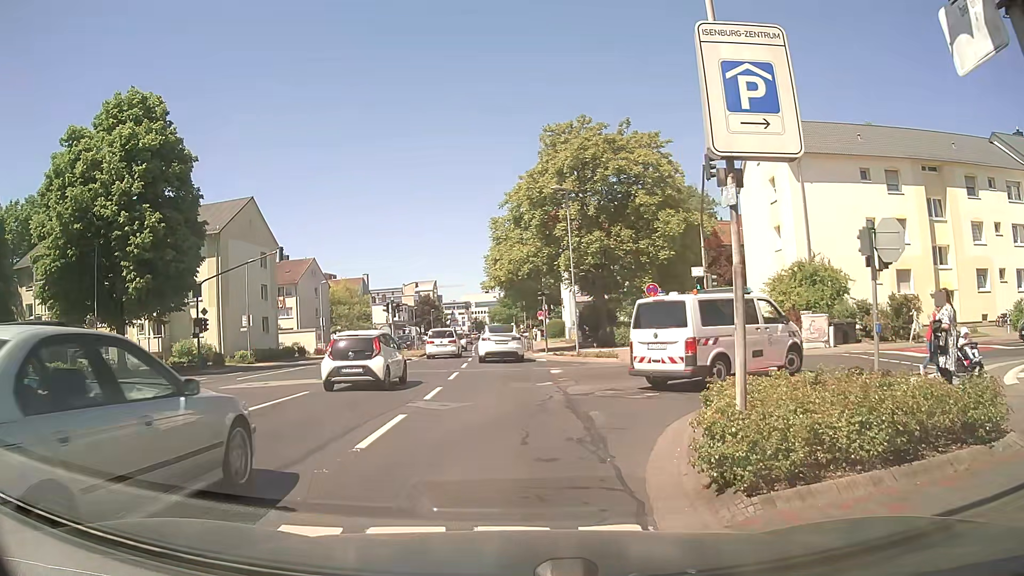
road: secondary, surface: asphalt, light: Day
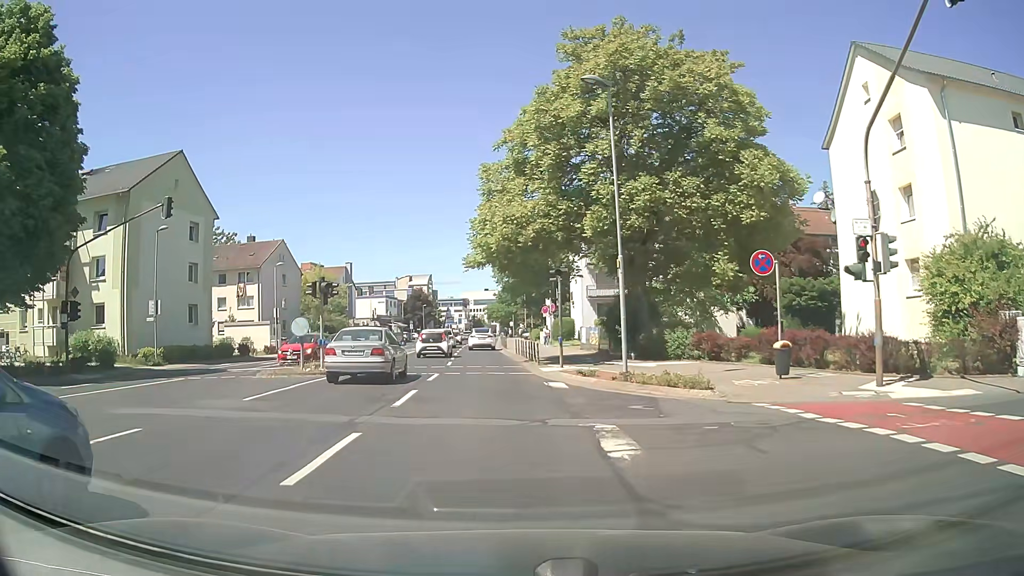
(+0.2, +14.5) m; +1°
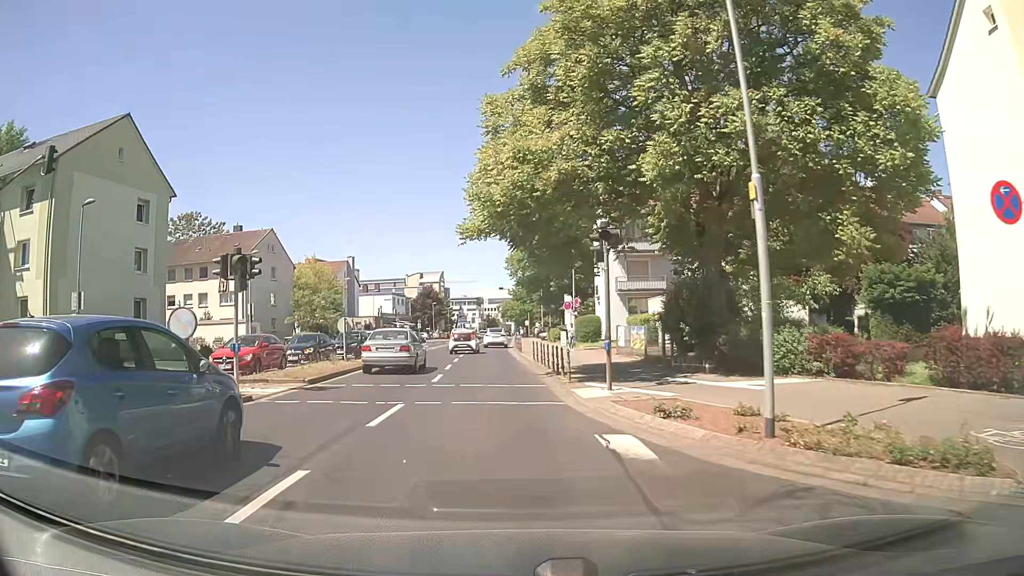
(-0.1, +9.1) m; -1°
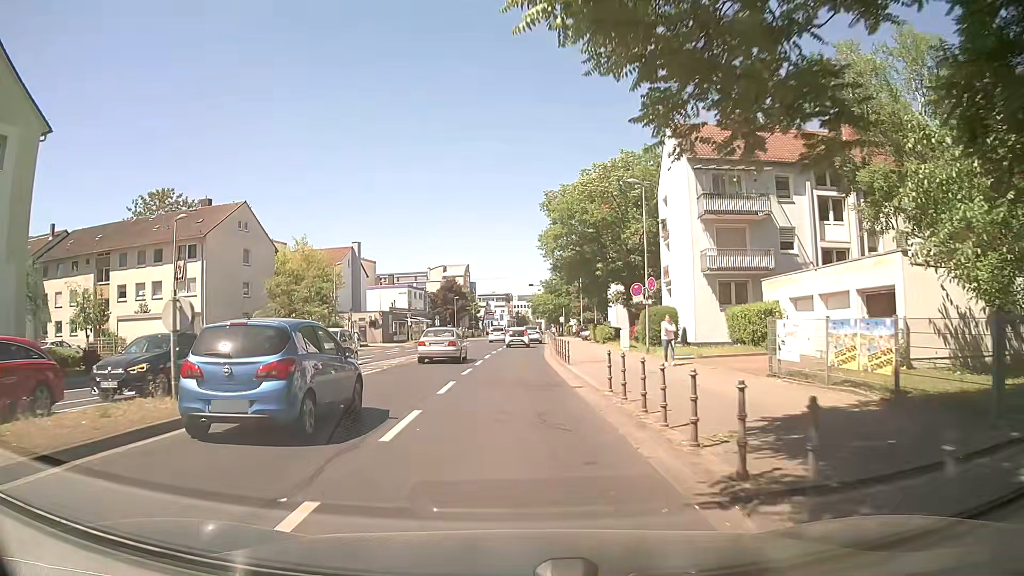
(-0.6, +16.2) m; -3°
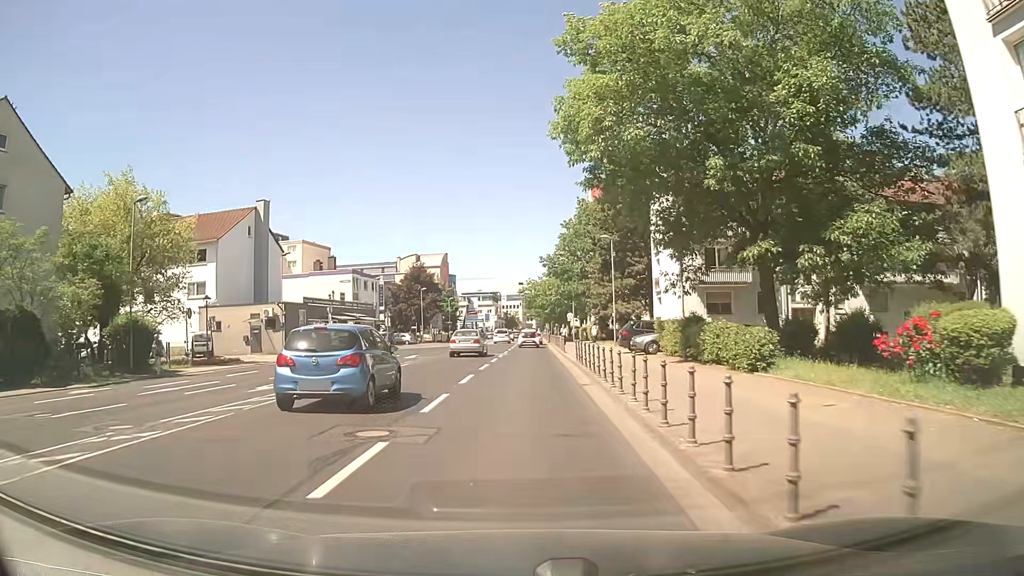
(+0.4, +33.1) m; +1°
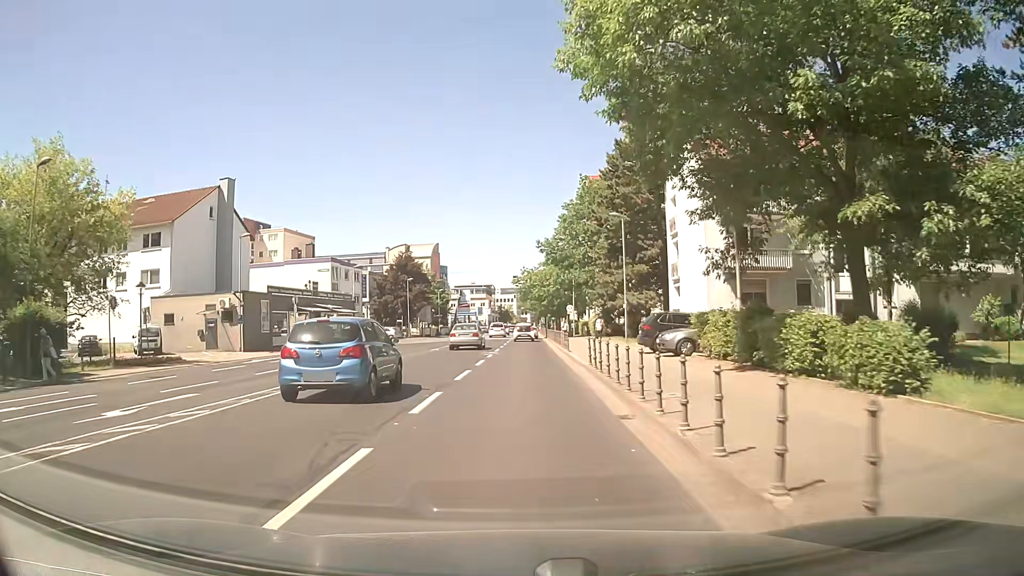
(0.0, +7.2) m; +1°
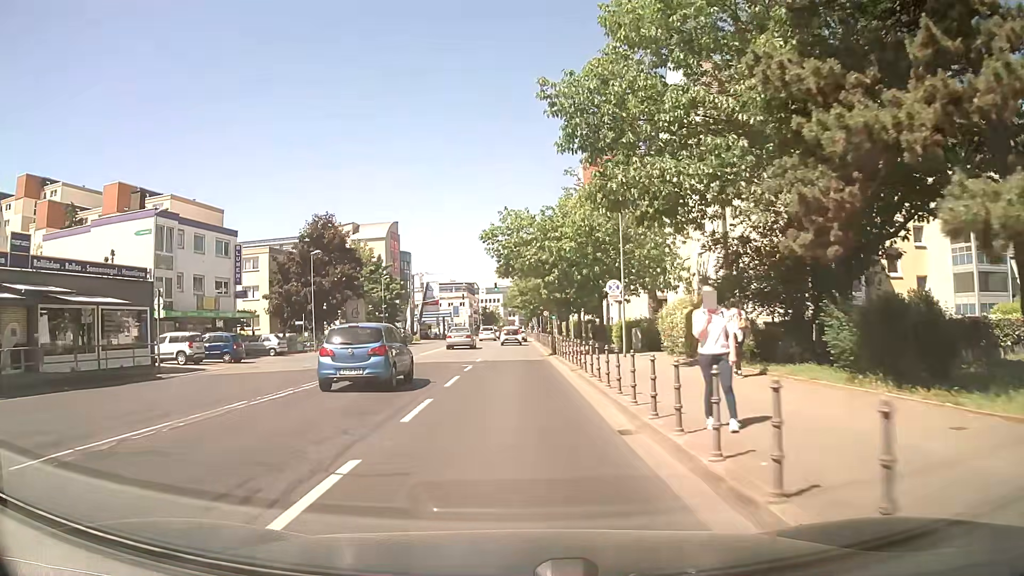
(+0.5, +36.4) m; 0°
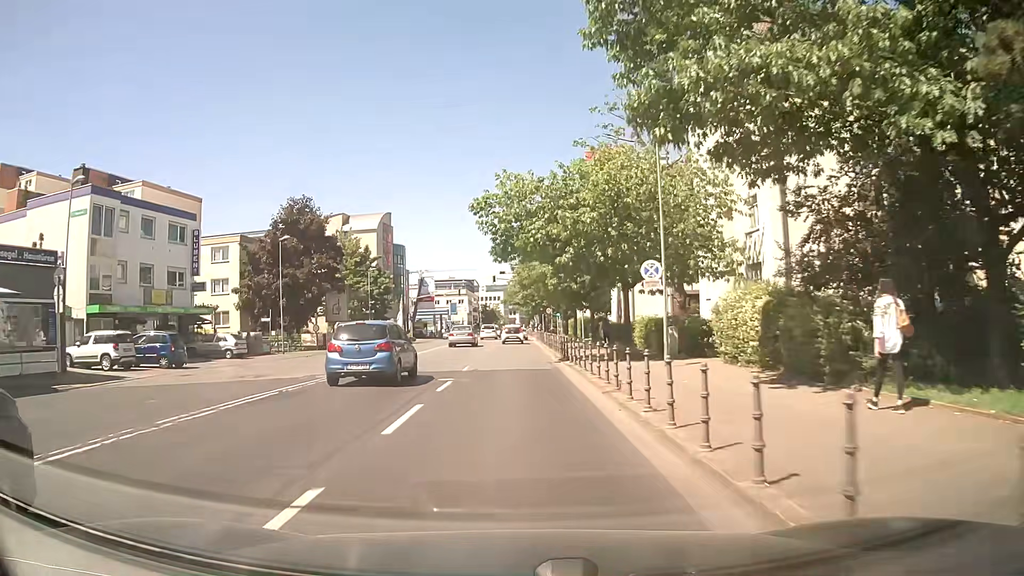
(+0.1, +7.4) m; +1°
(0, +10) (0, +20) (0, +30) (0, +40) (0, +50) (0, +60) (0, +70) (0, +80) (0, +90) (0, +100) m
